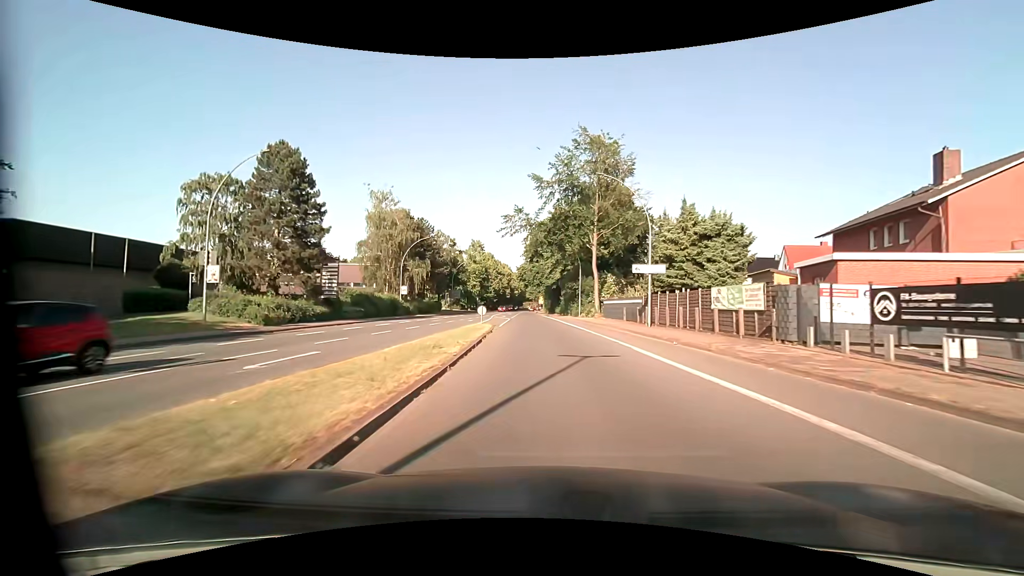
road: primary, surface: asphalt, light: Day
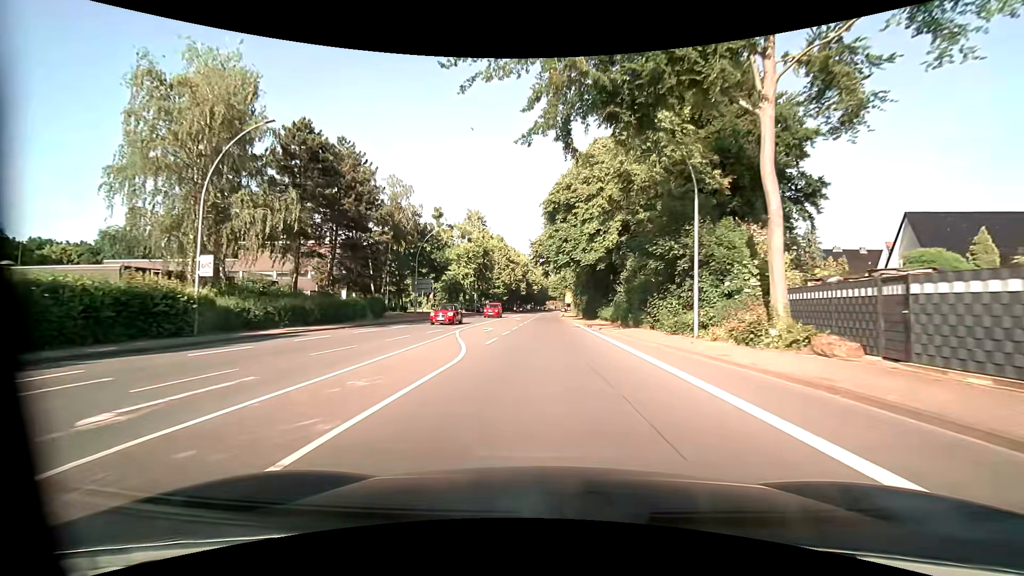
(-0.7, +40.5) m; -2°
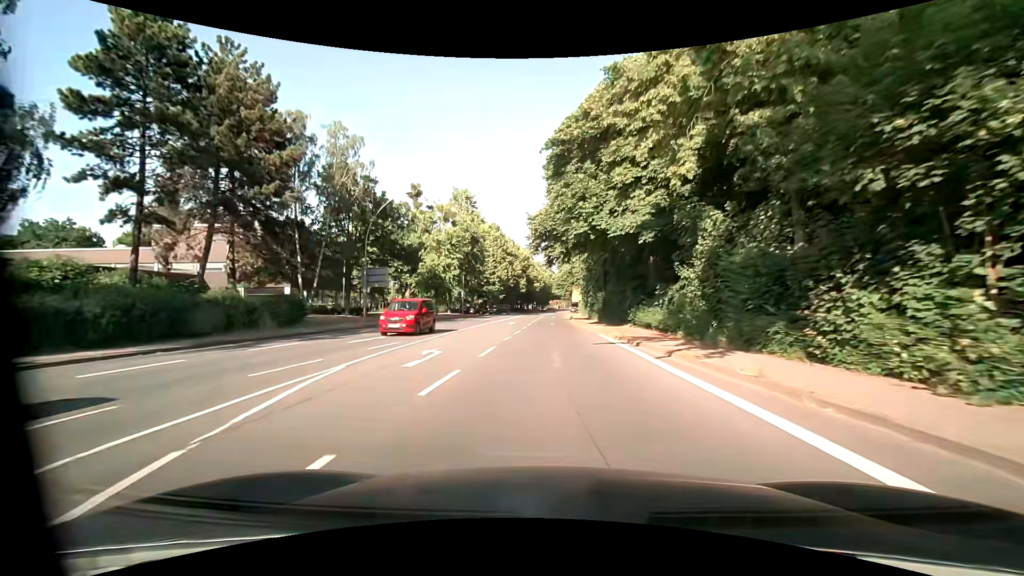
(-0.2, +16.2) m; 0°
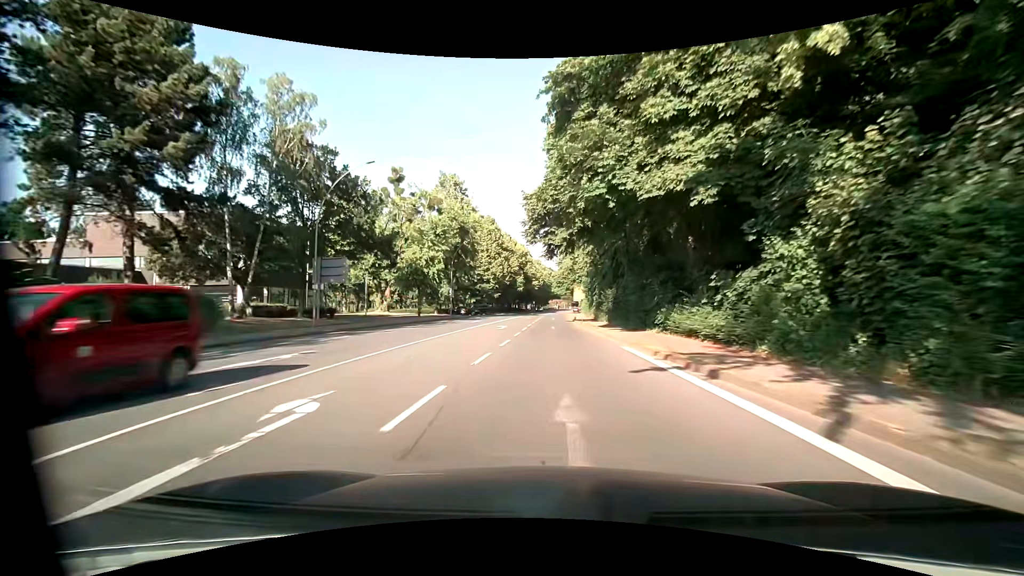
(-0.1, +8.1) m; -1°
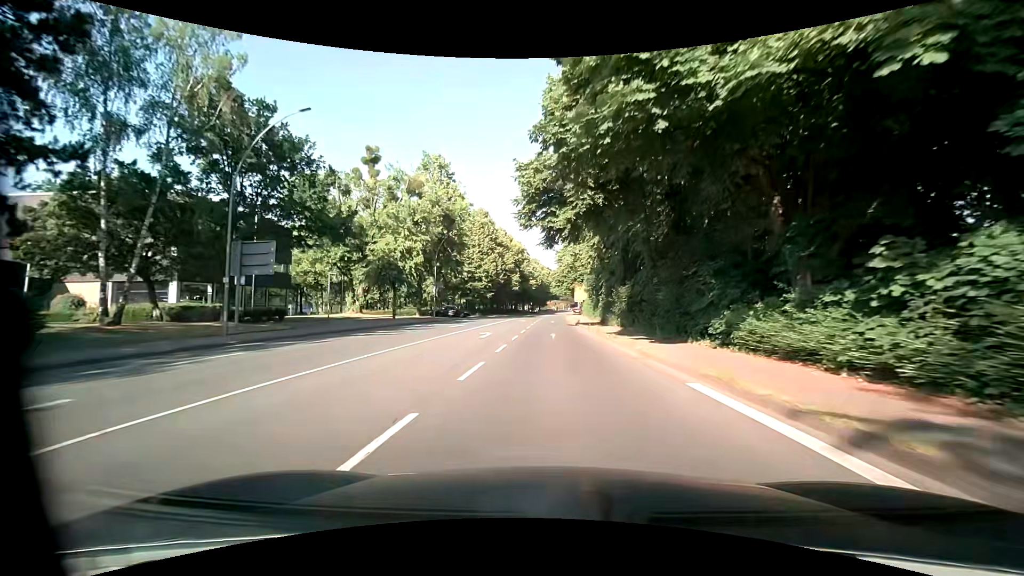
(0.0, +8.1) m; +1°
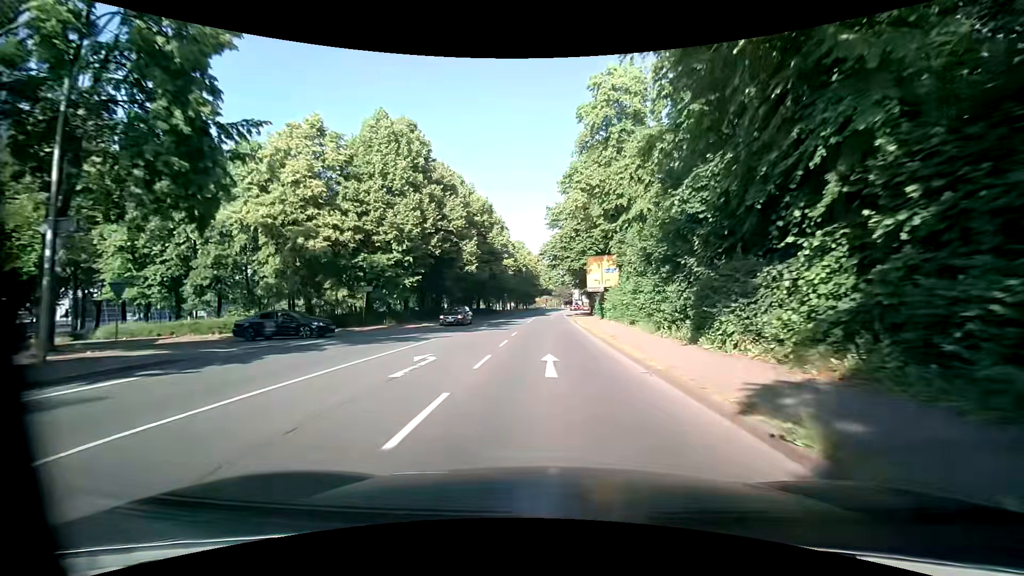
(+0.2, +40.5) m; +1°
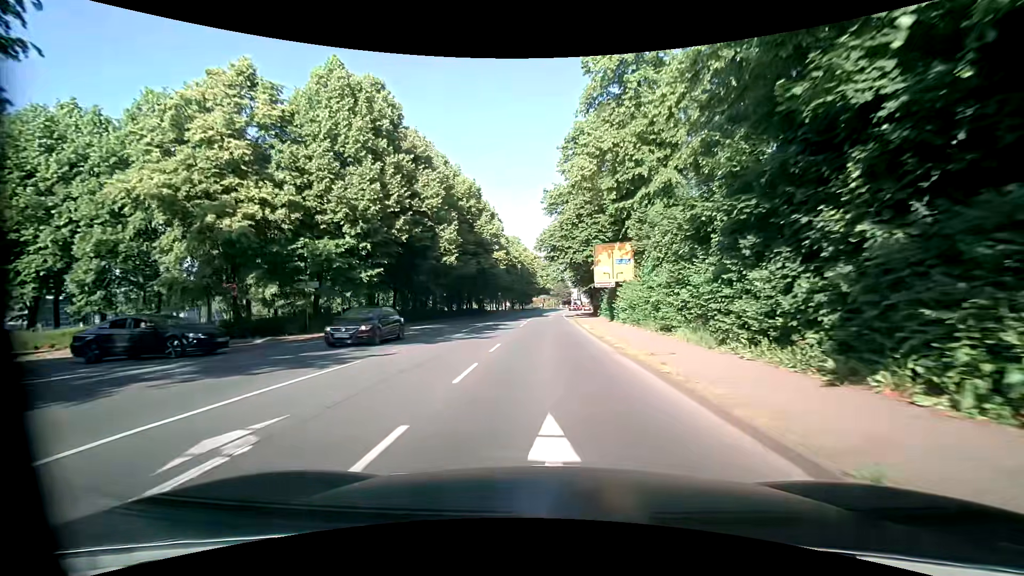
(0.0, +8.1) m; 0°
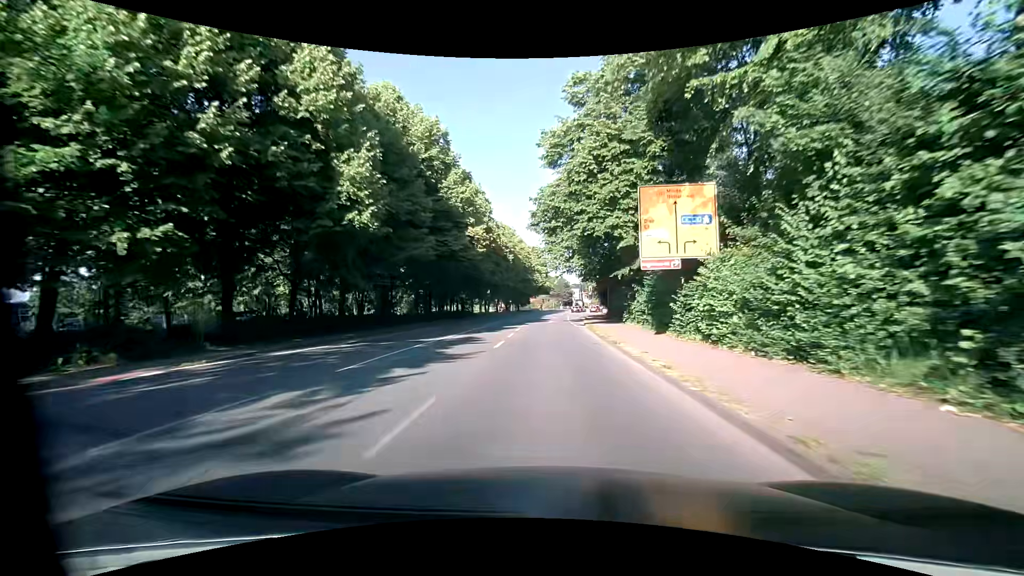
(0.0, +16.2) m; 0°
(0, +10) (0, +20) (0, +30) (0, +40) (+1, +50) (+1, +60) (+1, +70) (+2, +80) (+3, +90) (+5, +100) m
